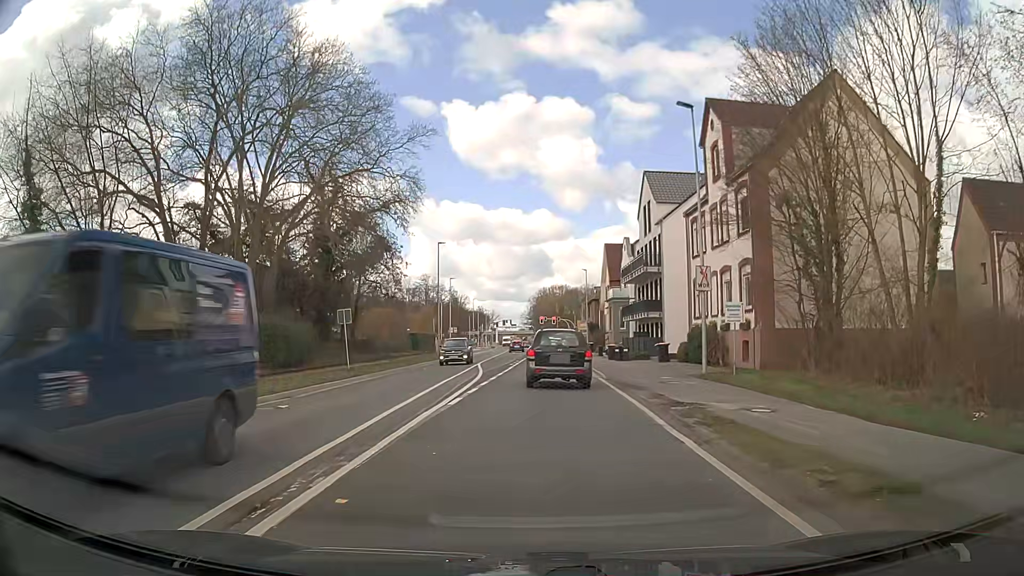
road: secondary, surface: asphalt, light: Day
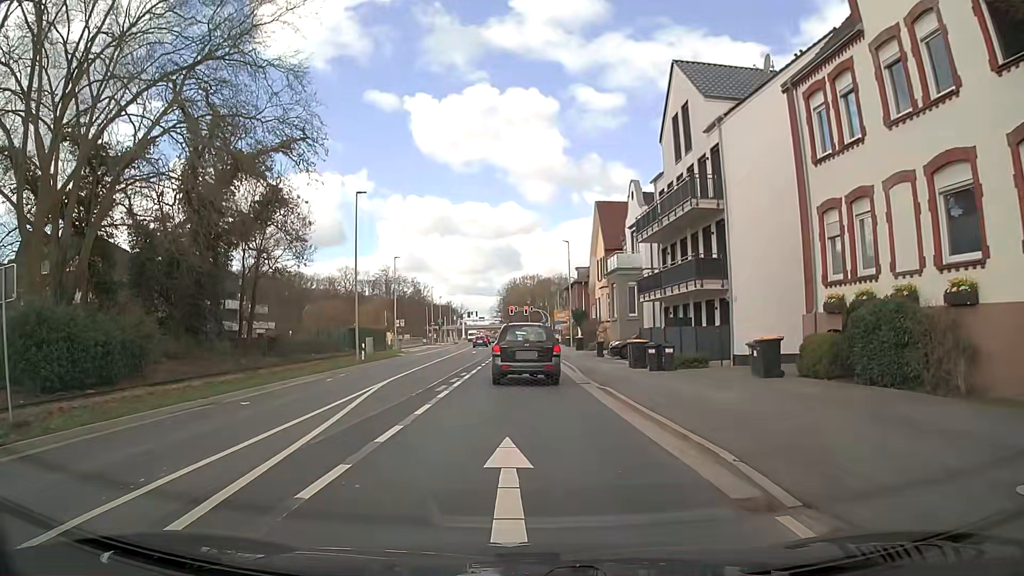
(+0.5, +20.2) m; +3°
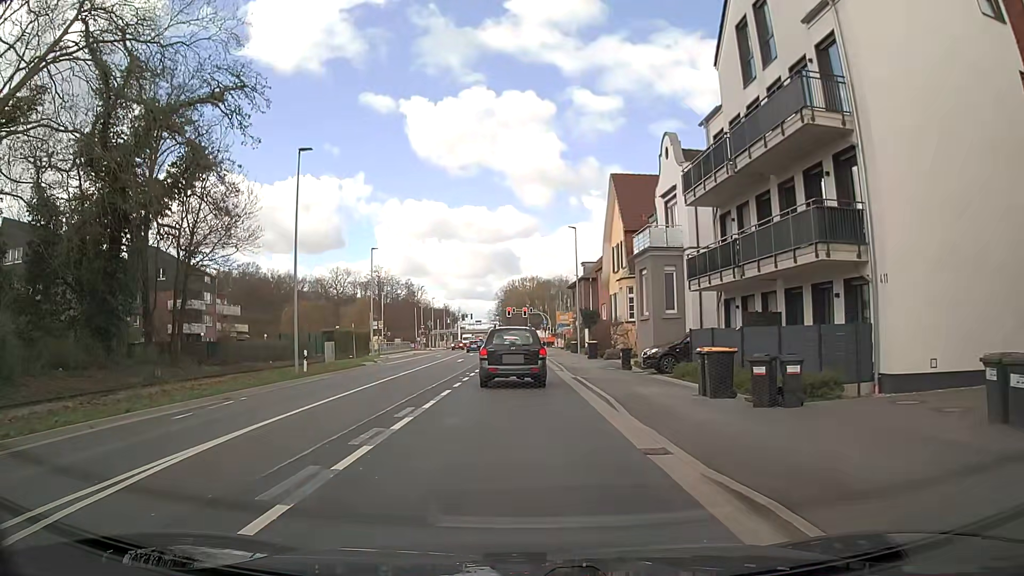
(-0.1, +10.8) m; -1°
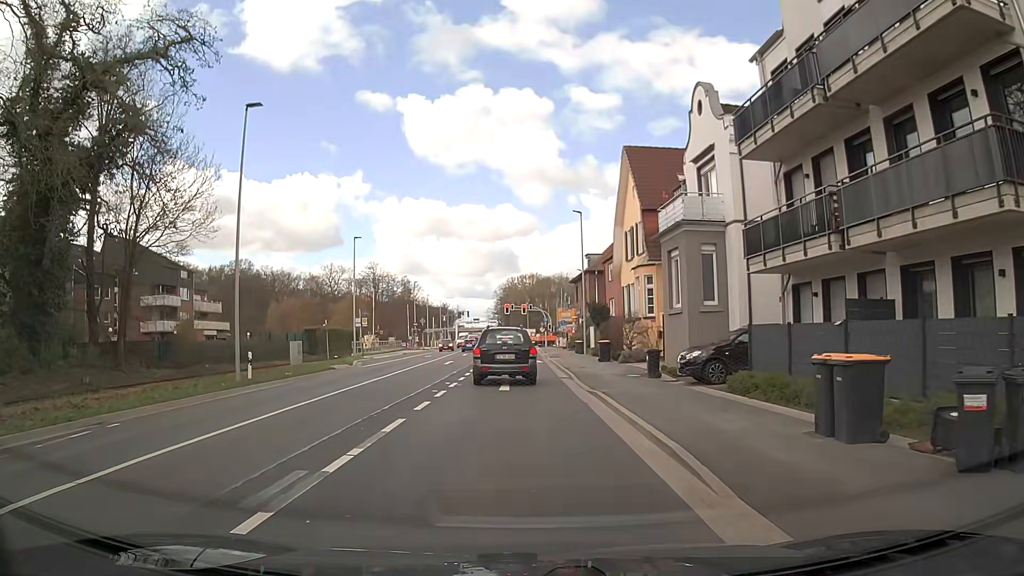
(+0.1, +6.3) m; -1°
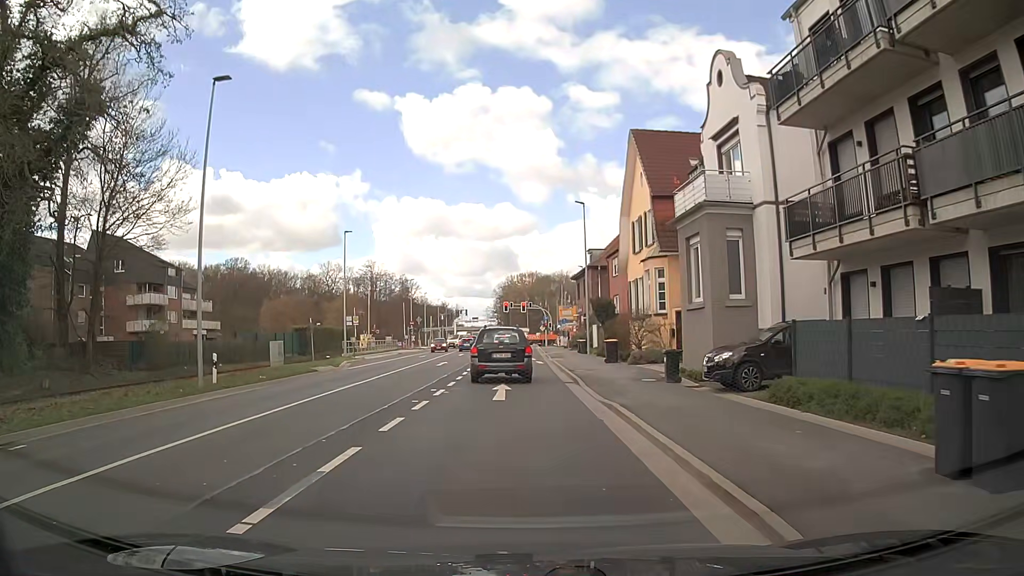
(+0.1, +2.9) m; 0°
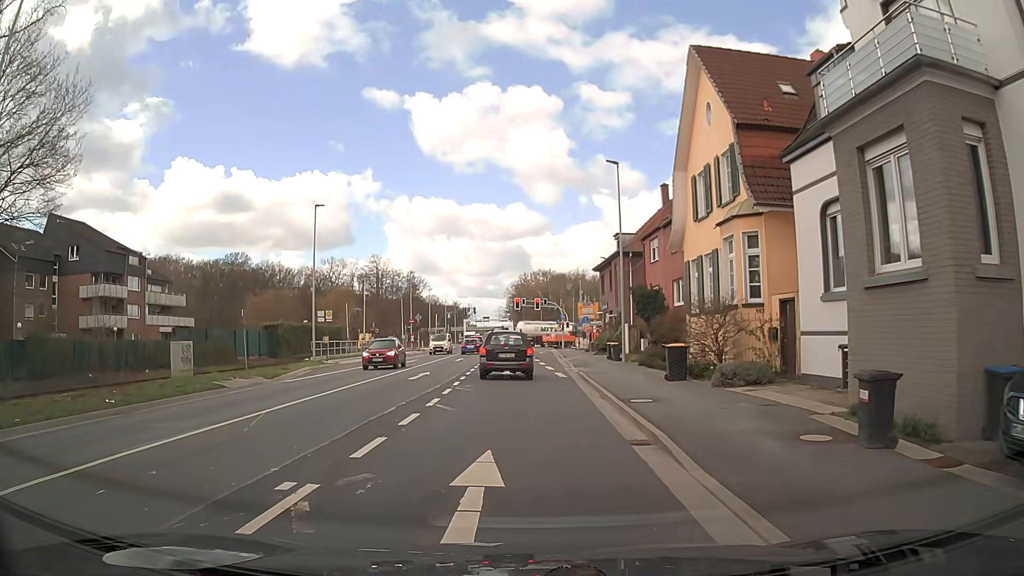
(+0.2, +11.3) m; +1°
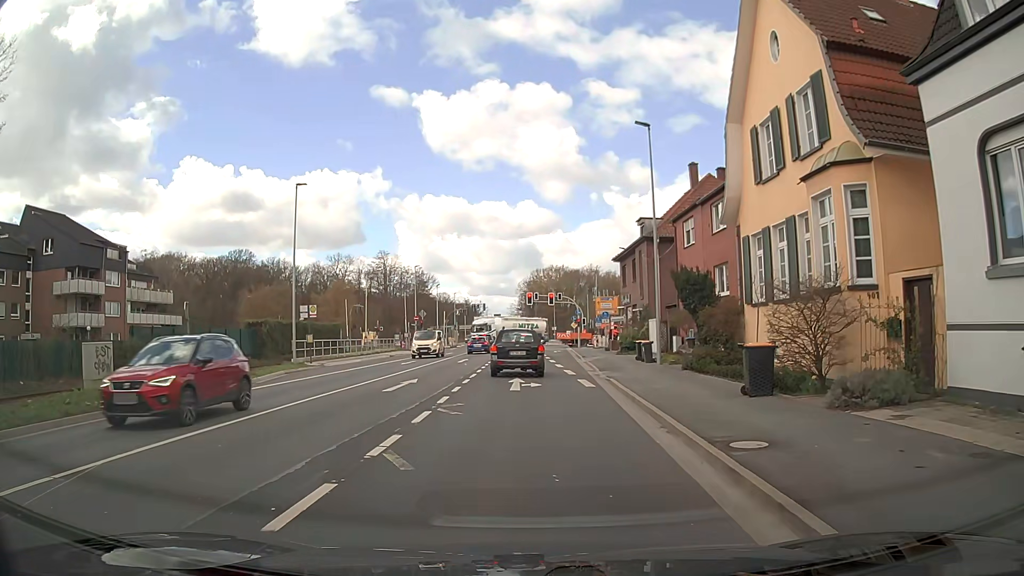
(-0.1, +6.1) m; -2°
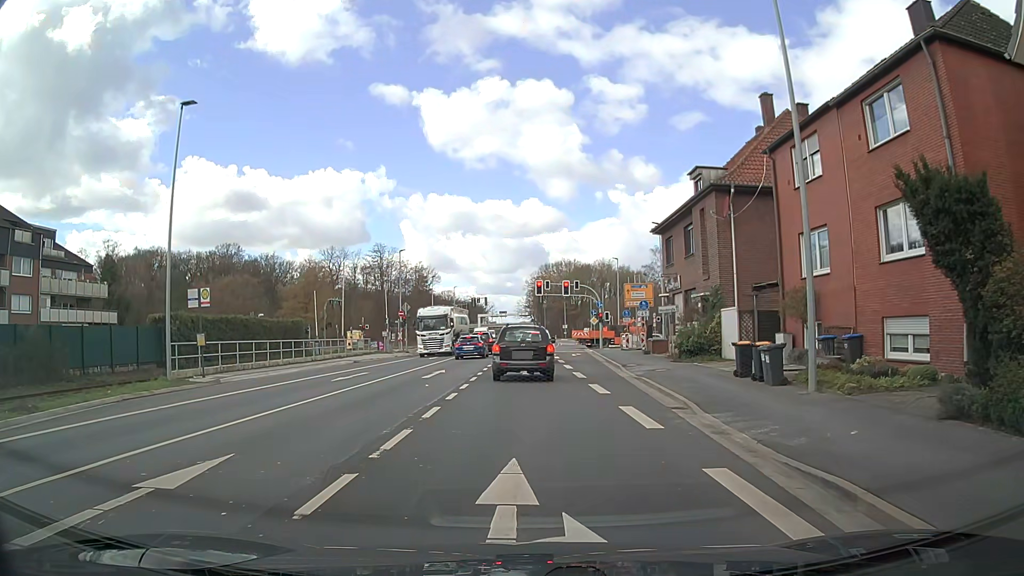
(+0.1, +14.9) m; 0°
(0, +10) (0, +20) (0, +30) (+1, +40) (+1, +50) (+1, +60) (+2, +70) (+2, +80) (+3, +90) (+4, +100) m
